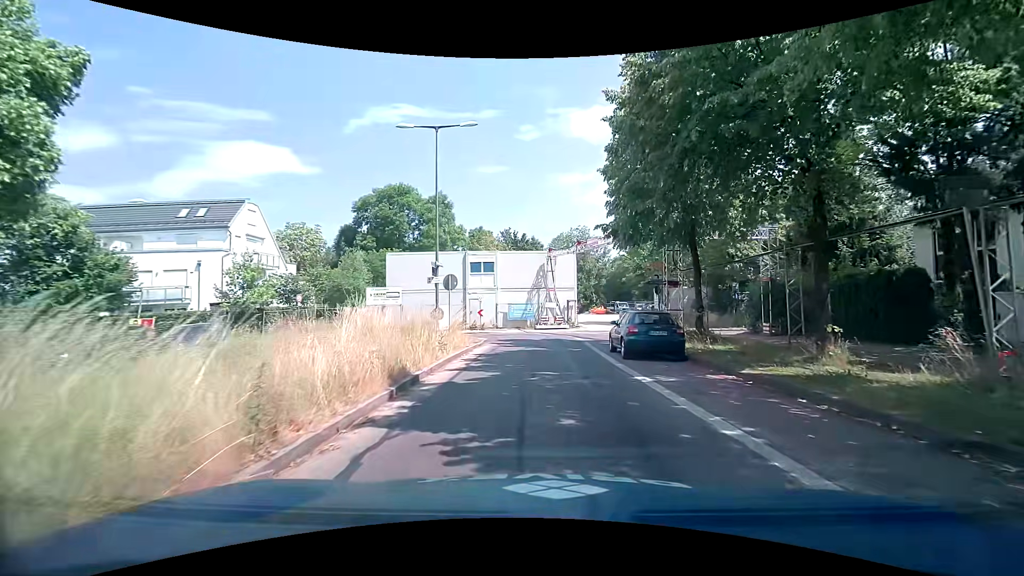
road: residential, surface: asphalt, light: Day
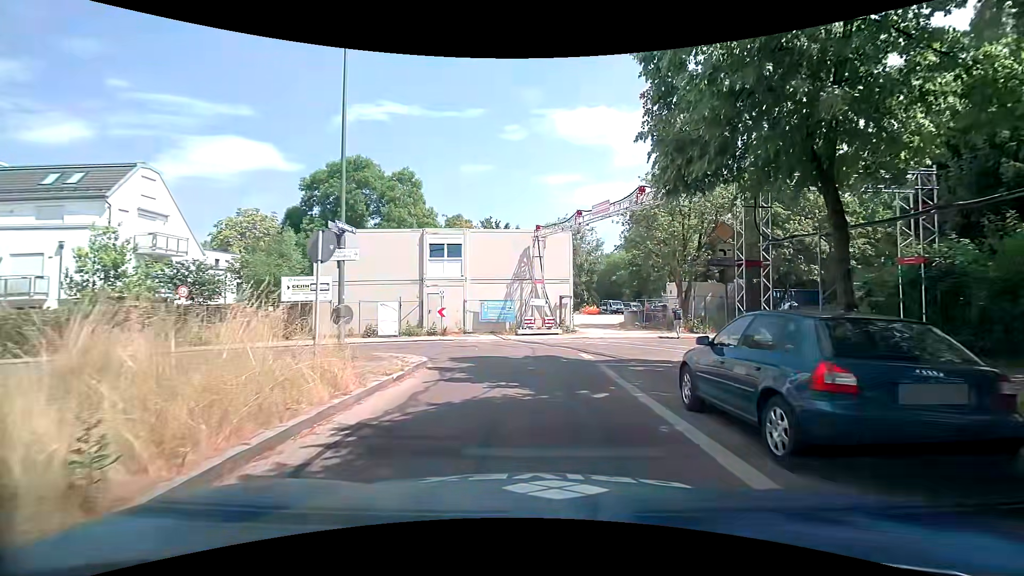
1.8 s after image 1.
(0.0, +9.9) m; 0°
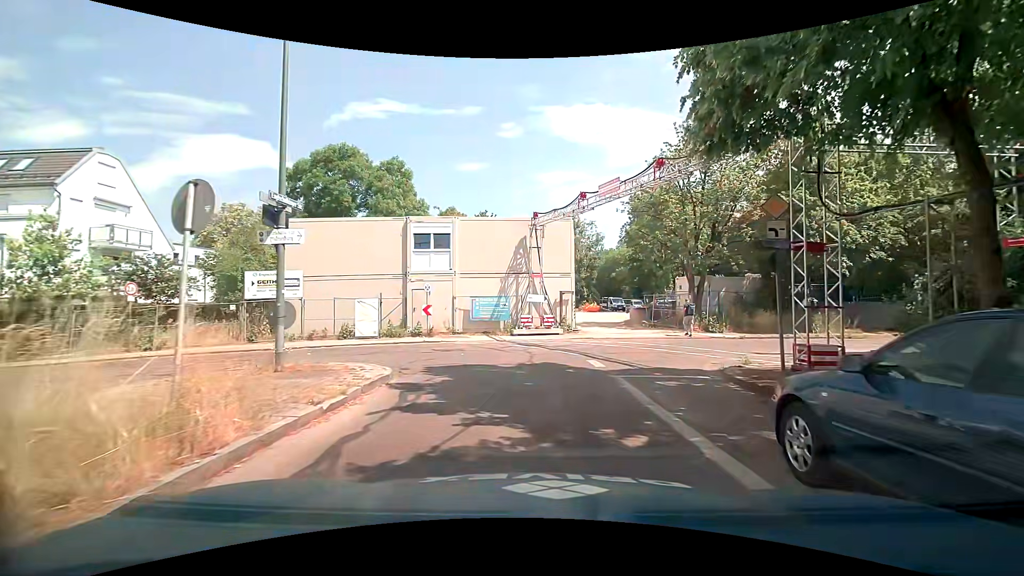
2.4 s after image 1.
(0.0, +3.0) m; -1°
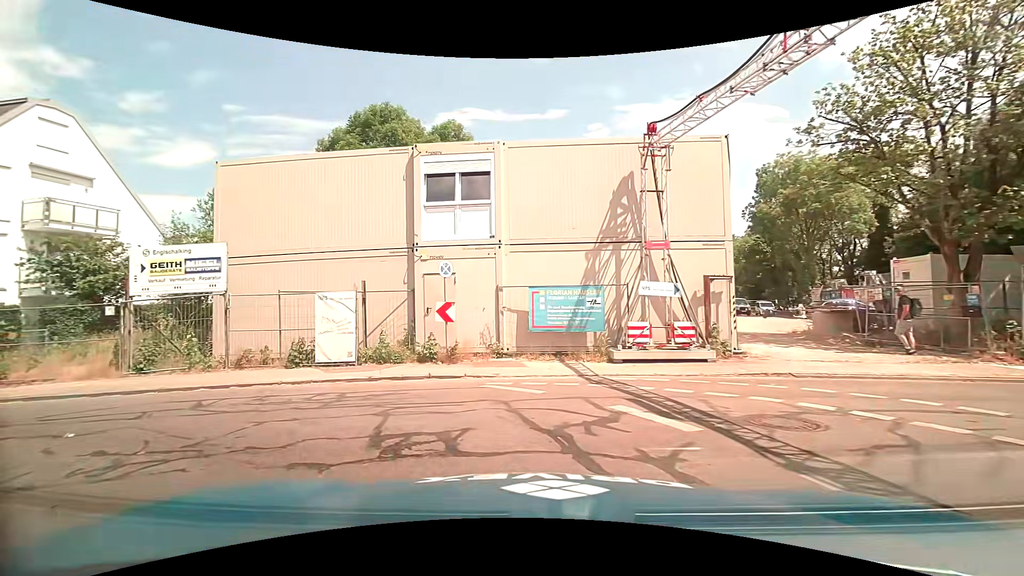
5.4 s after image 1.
(+0.1, +11.8) m; -8°
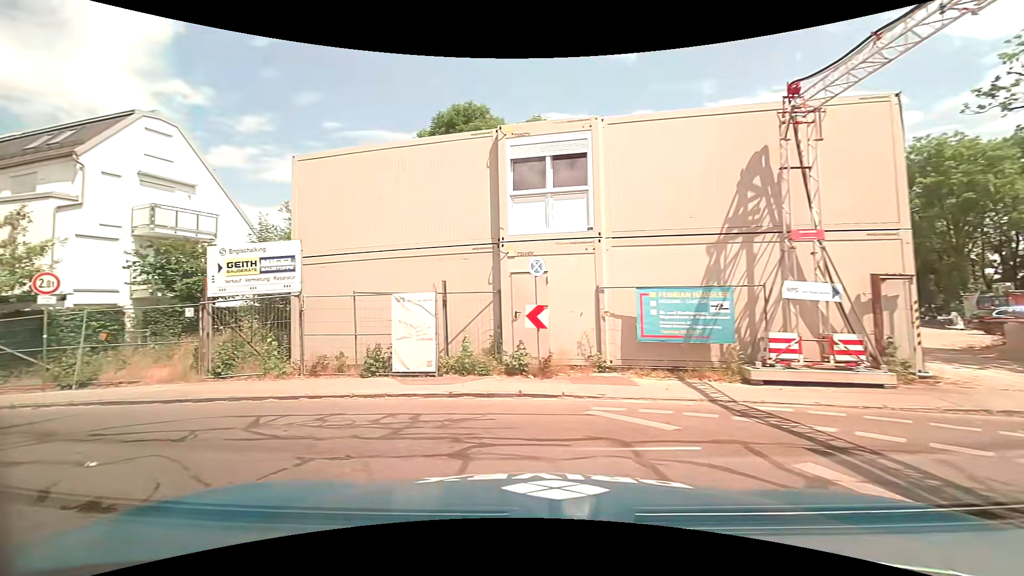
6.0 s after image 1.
(-0.2, +2.0) m; -10°
